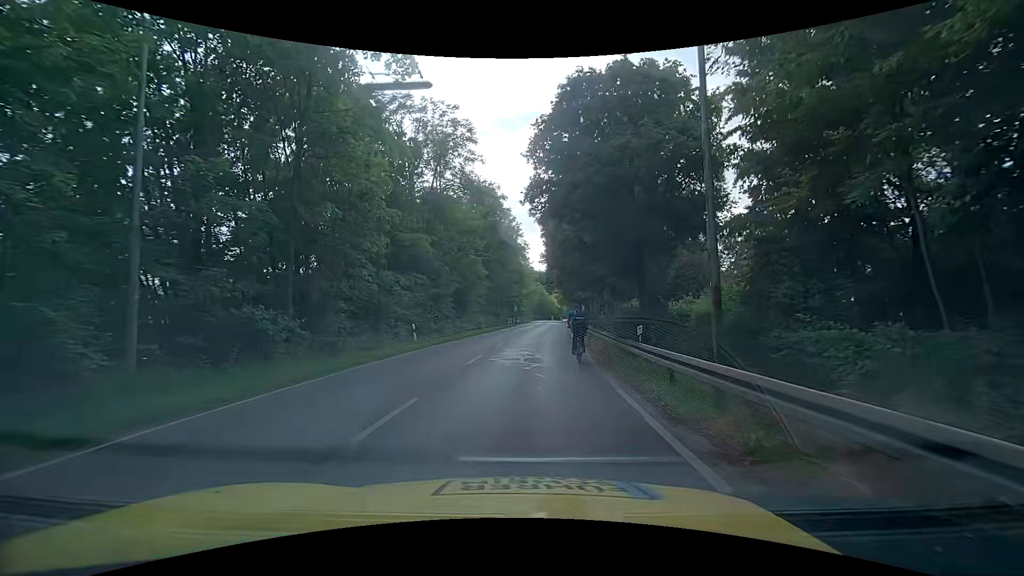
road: tertiary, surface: asphalt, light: Day
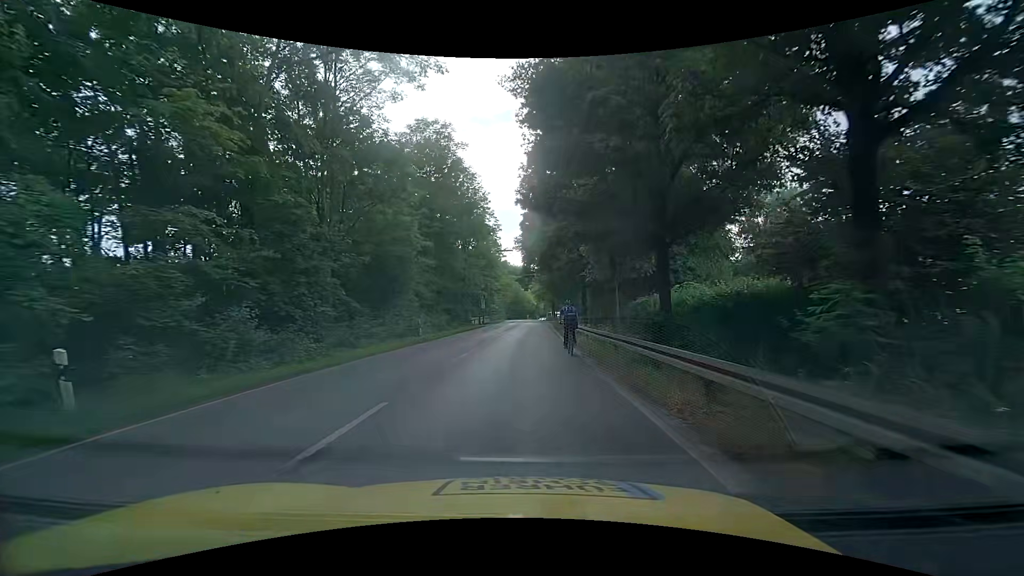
(+0.6, +18.4) m; +3°
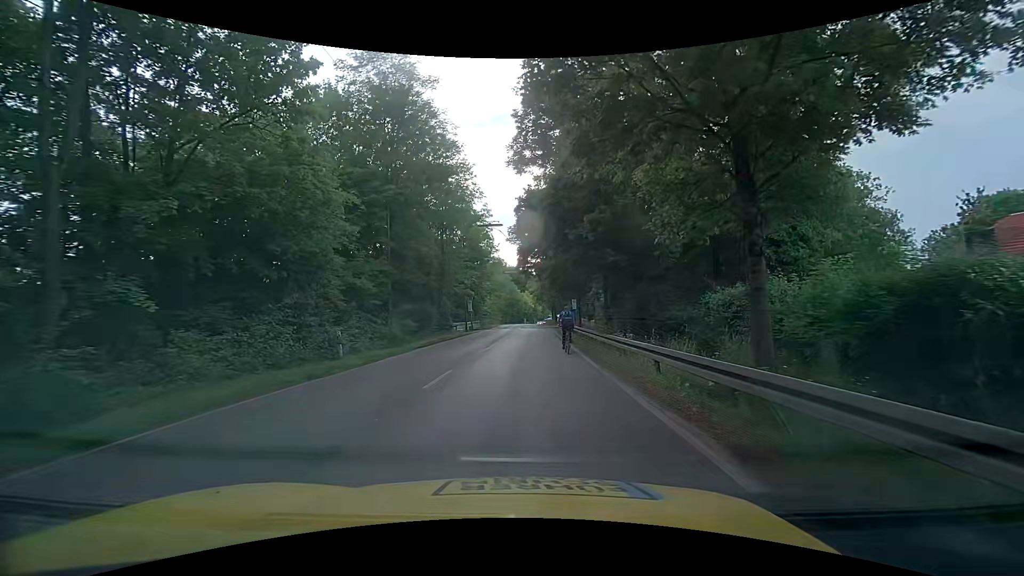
(0.0, +12.6) m; +1°
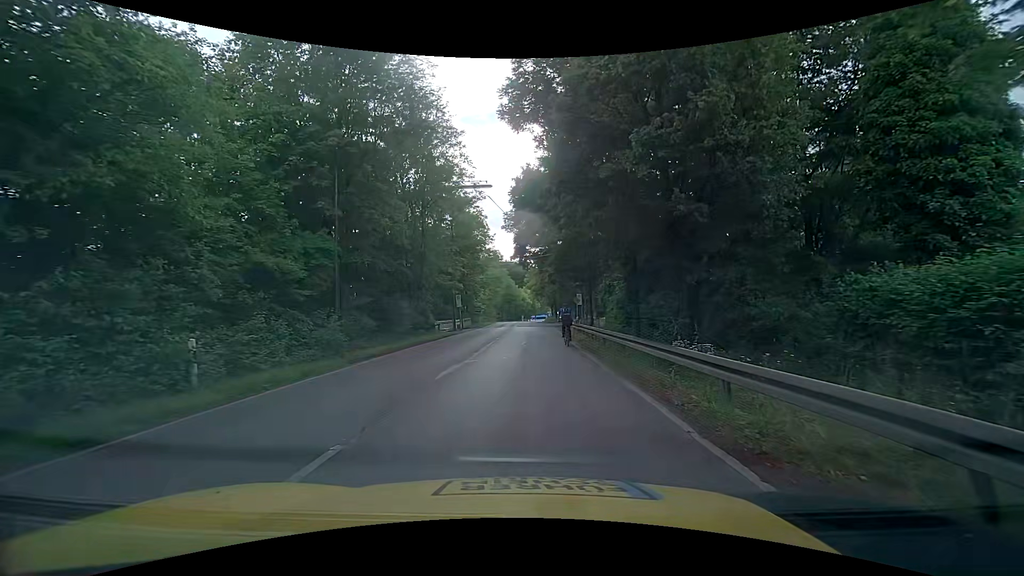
(+0.1, +7.6) m; +1°
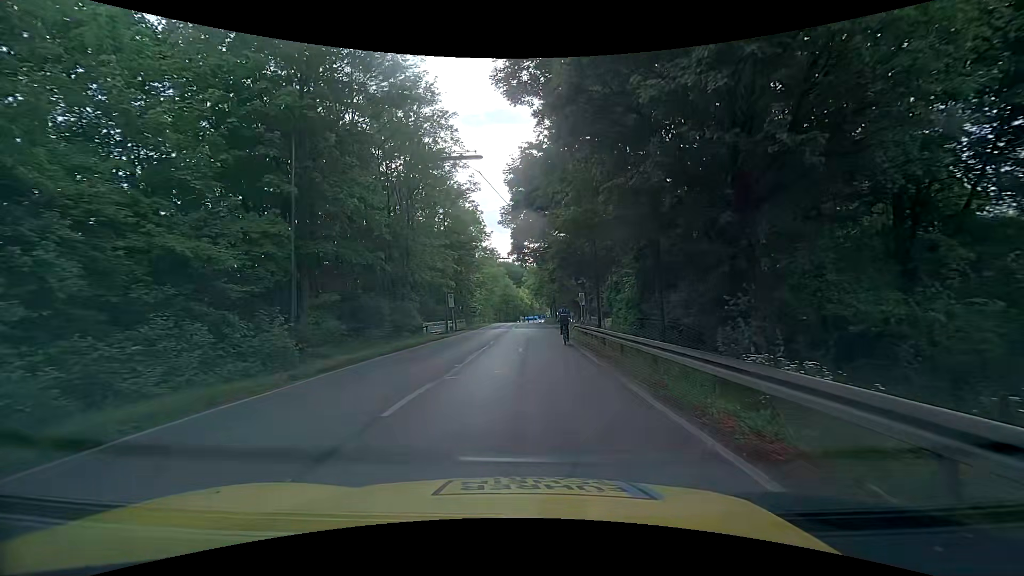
(0.0, +3.7) m; -1°
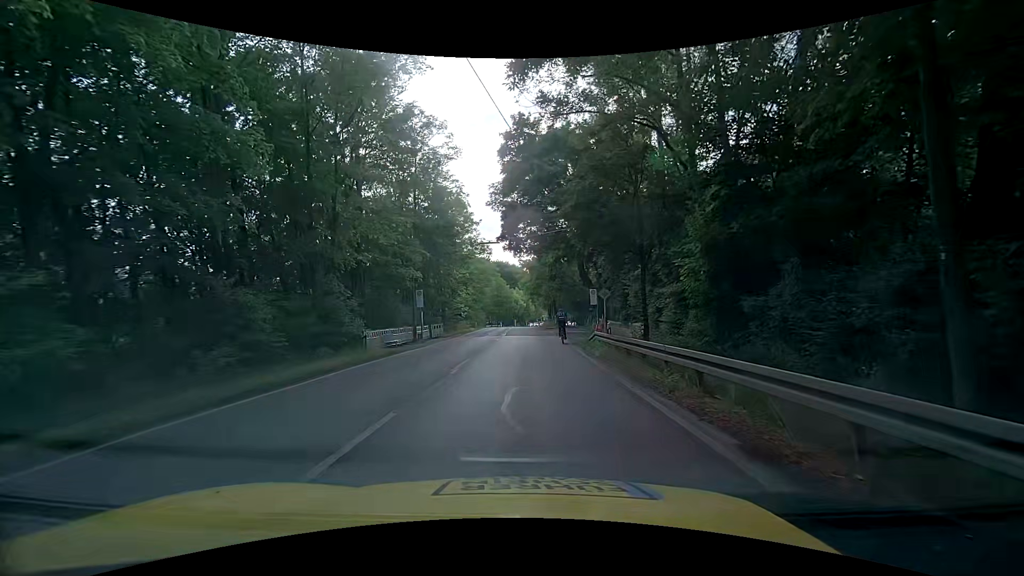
(+0.1, +11.2) m; -1°
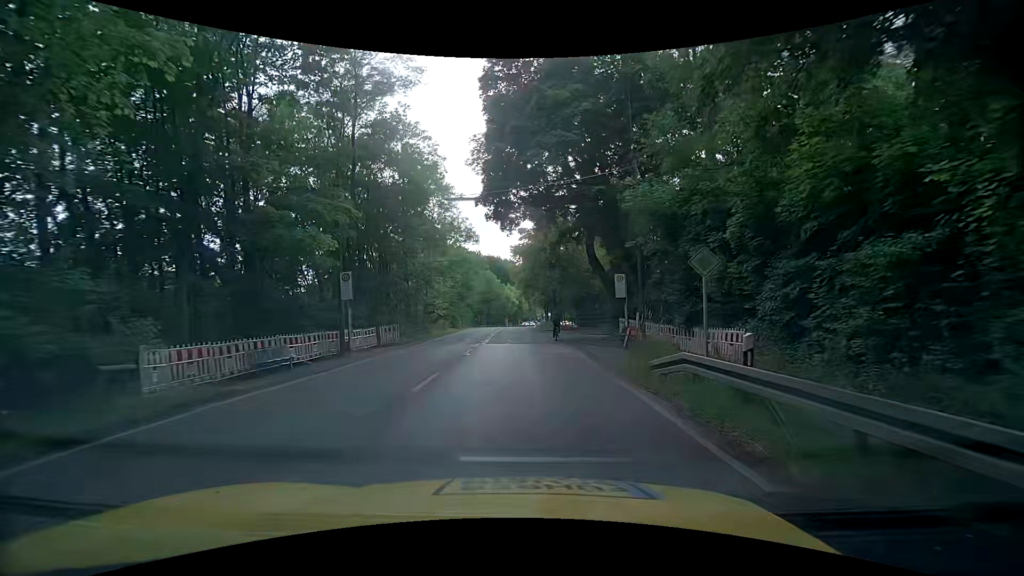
(+0.4, +12.3) m; +2°
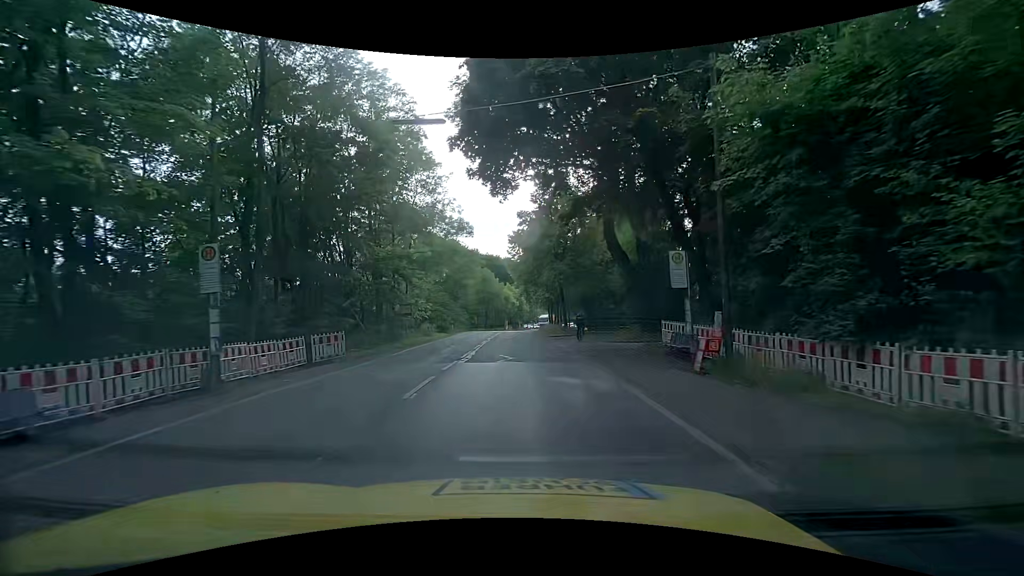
(+0.2, +8.9) m; +1°
(0, +10) (0, +20) (0, +30) (0, +40) (-1, +50) (-1, +60) (0, +70) (+1, +80) (+3, +90) (+6, +99) m
